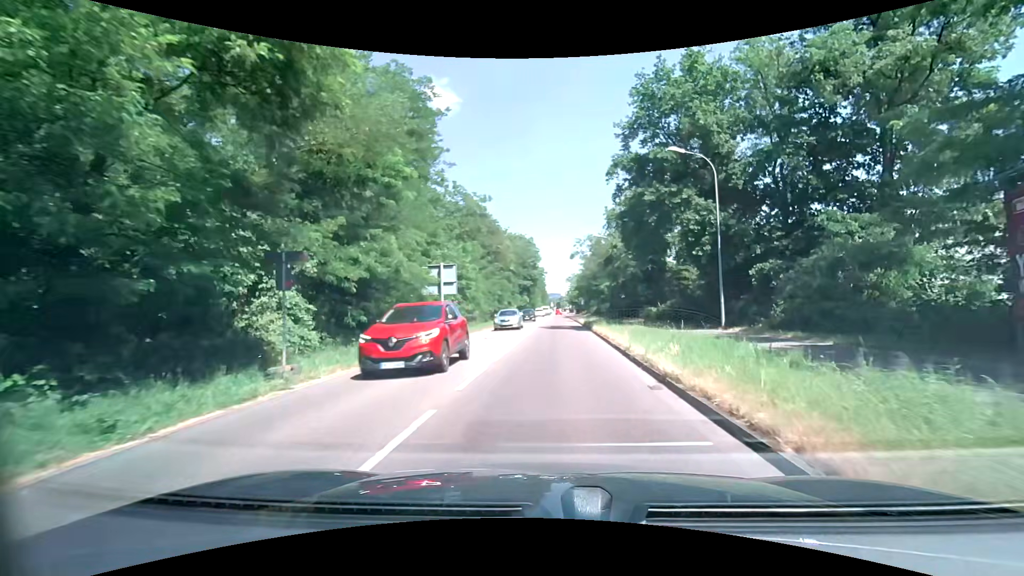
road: secondary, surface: asphalt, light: Day
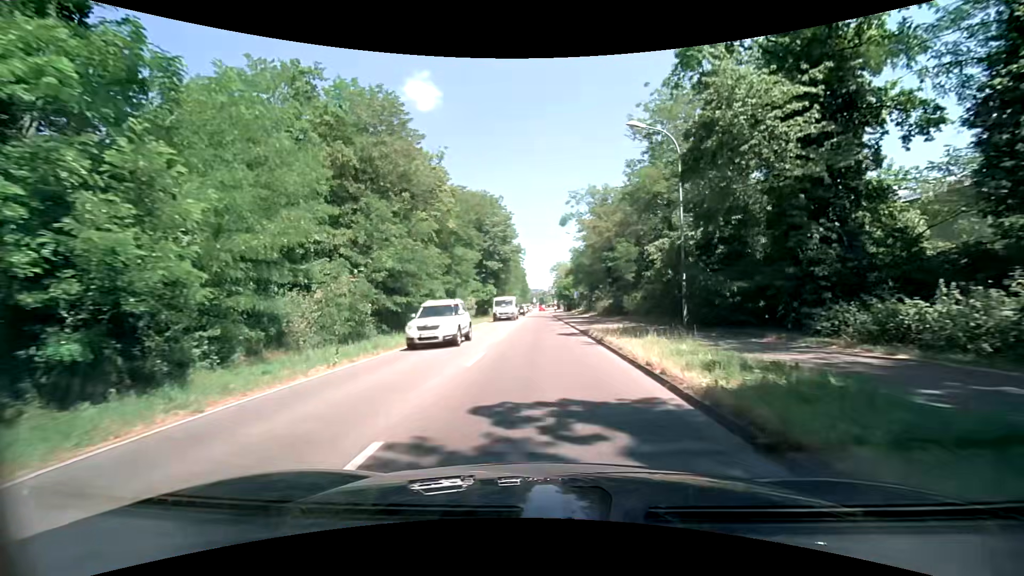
(+1.0, +33.5) m; +2°
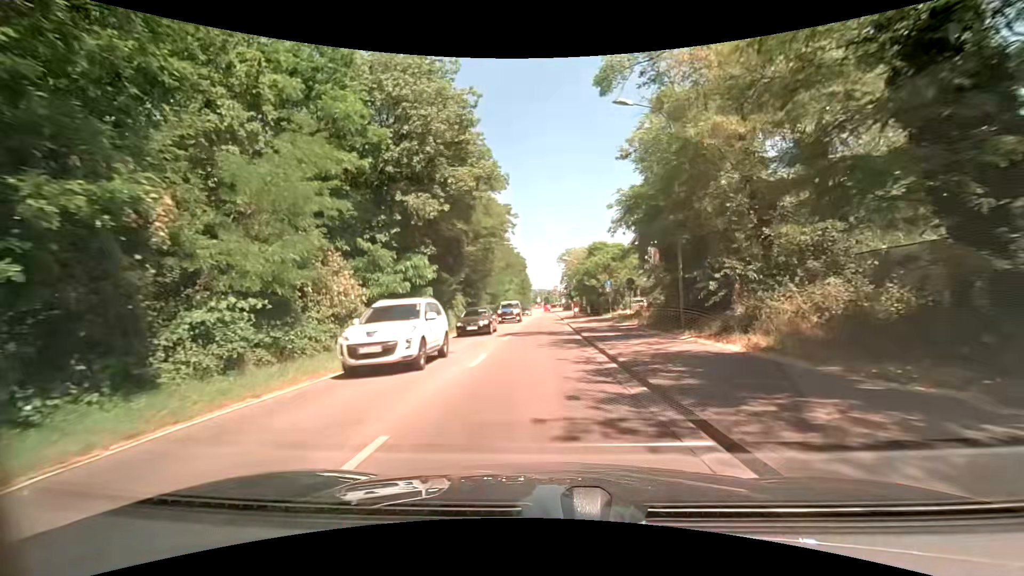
(-0.2, +35.9) m; -1°
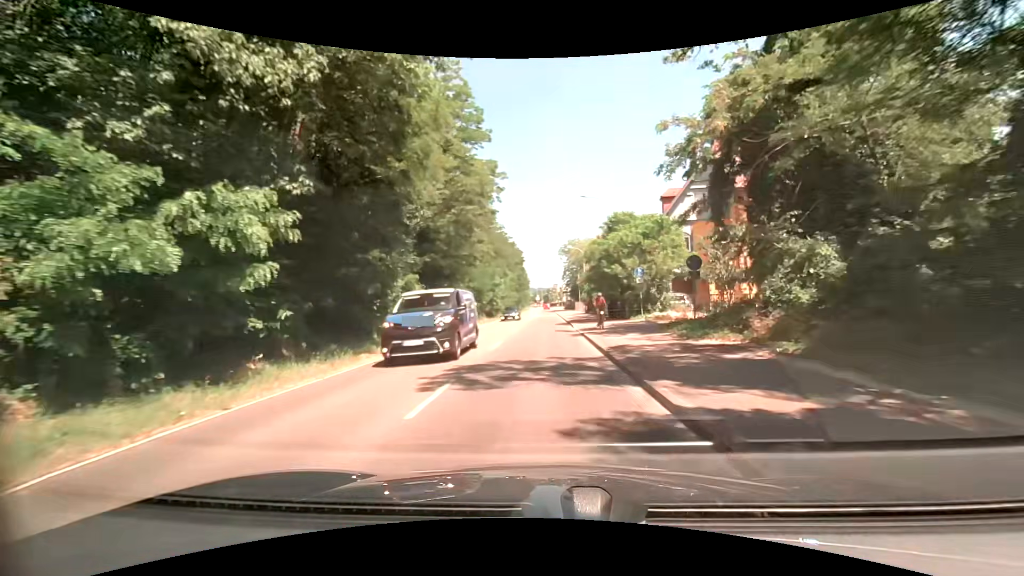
(+0.1, +14.3) m; 0°
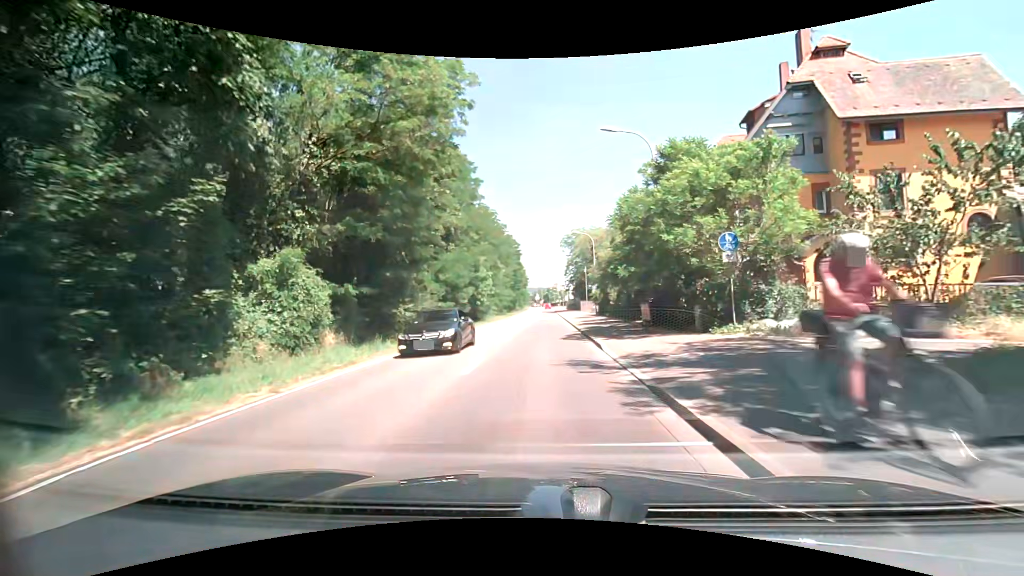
(0.0, +14.3) m; 0°
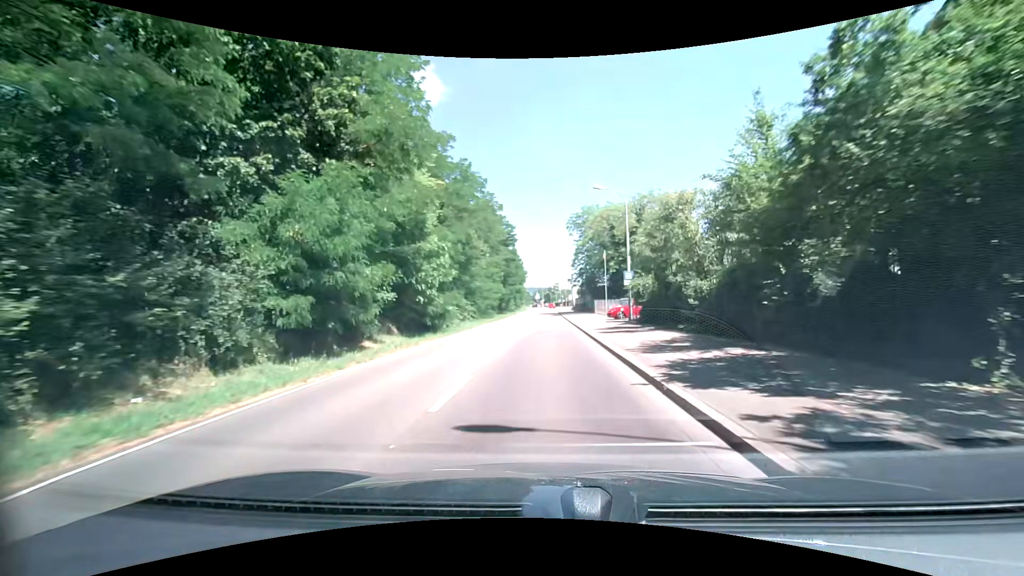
(-0.1, +21.5) m; 0°
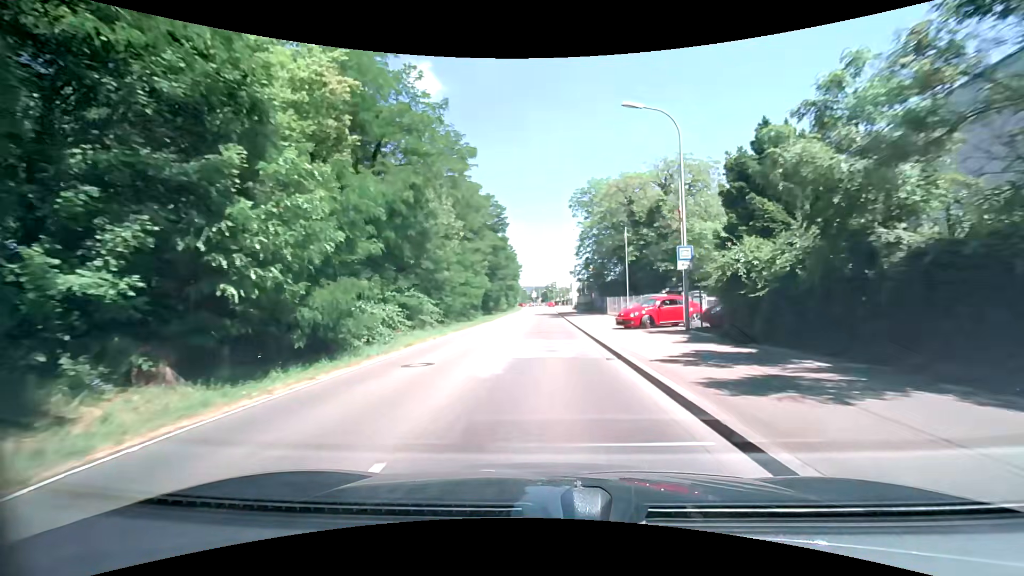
(+0.1, +14.3) m; 0°
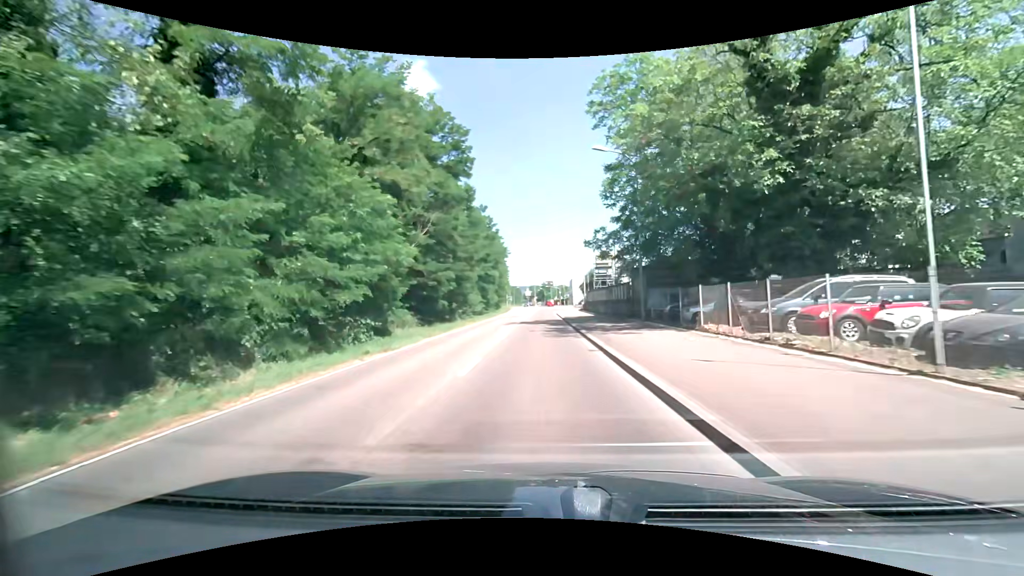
(+0.3, +28.1) m; +1°
(0, +10) (0, +20) (0, +30) (-1, +40) (-1, +50) (-1, +60) (-1, +70) (-1, +80) (-1, +90) (0, +100) m
